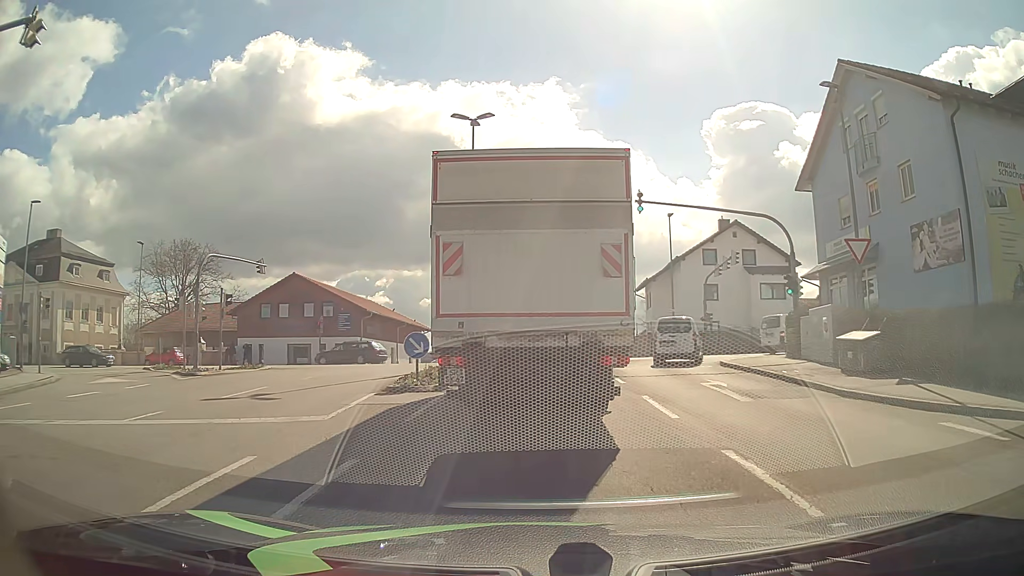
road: tertiary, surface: asphalt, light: Day
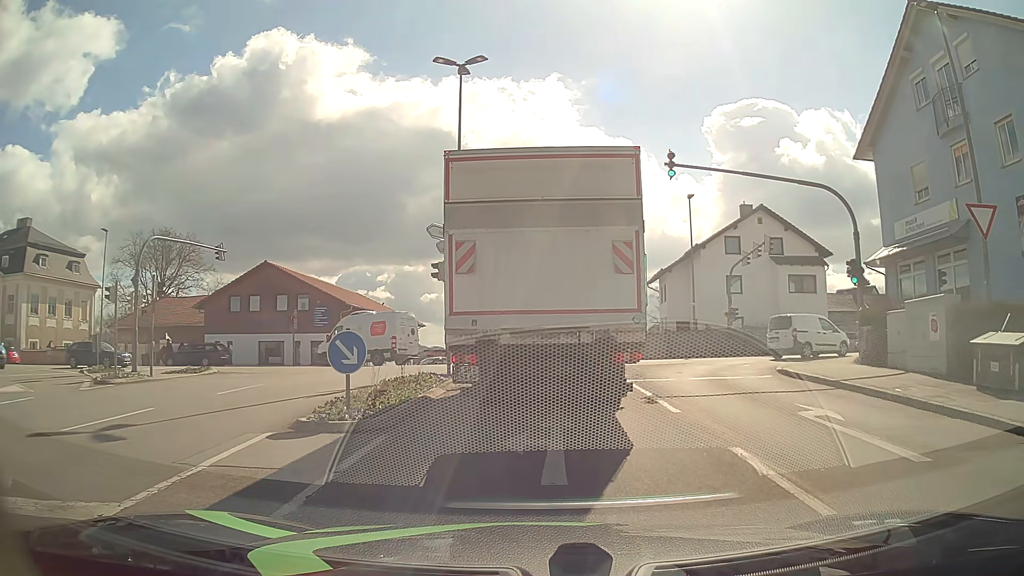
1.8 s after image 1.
(-0.1, +5.8) m; -1°
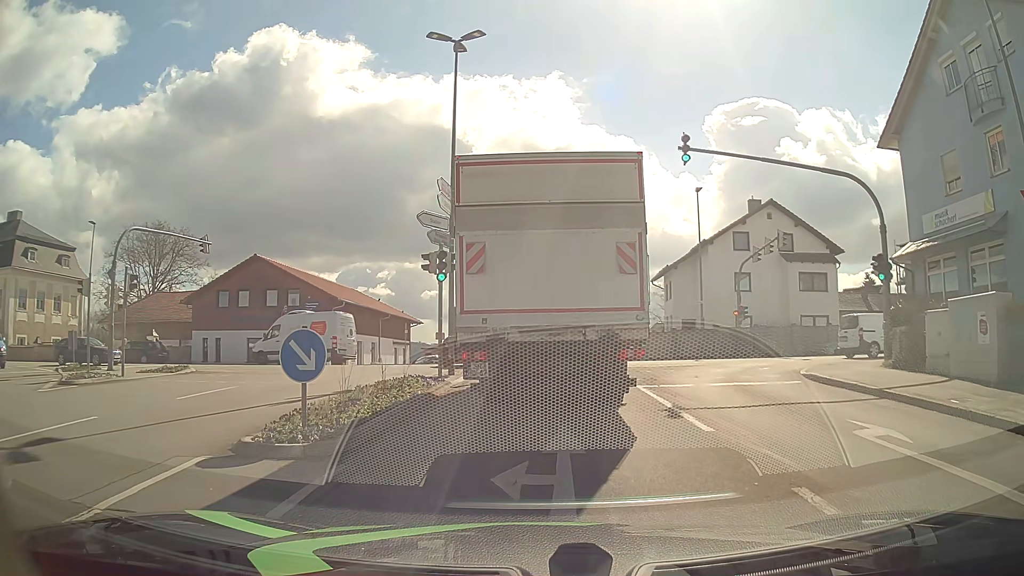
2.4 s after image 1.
(0.0, +1.9) m; -1°
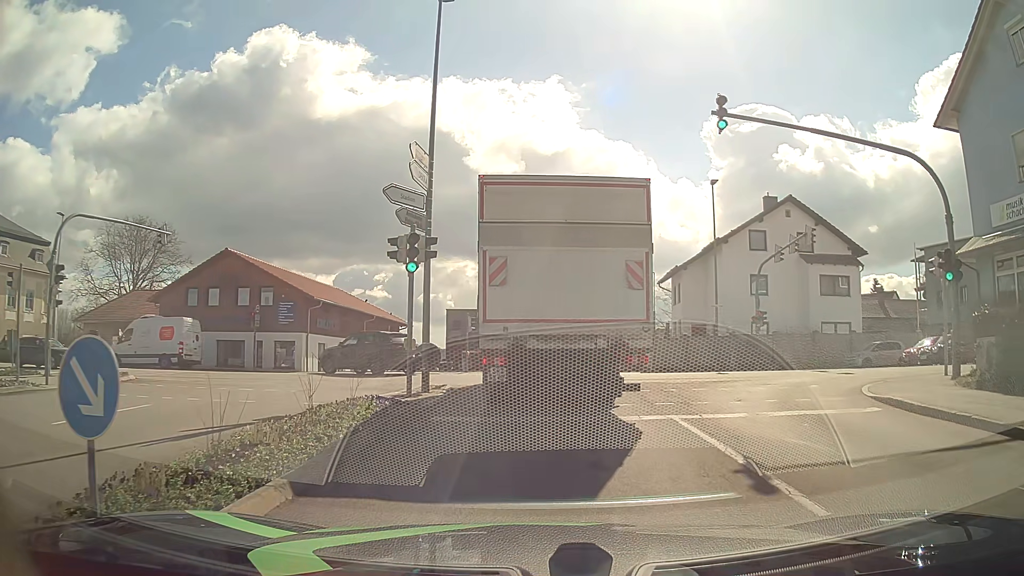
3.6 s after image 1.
(+0.1, +4.0) m; +1°
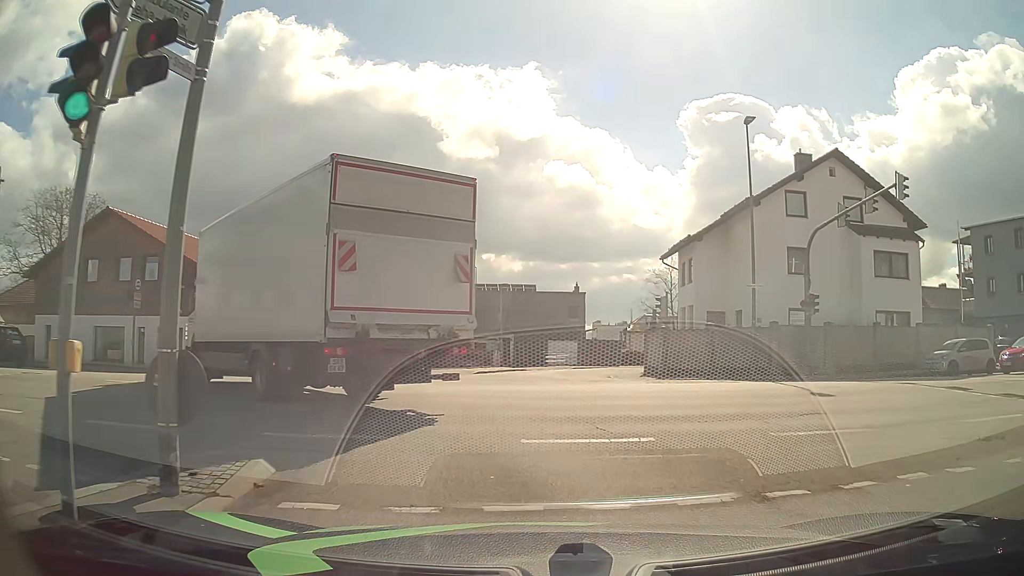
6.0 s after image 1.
(+0.2, +10.3) m; +2°
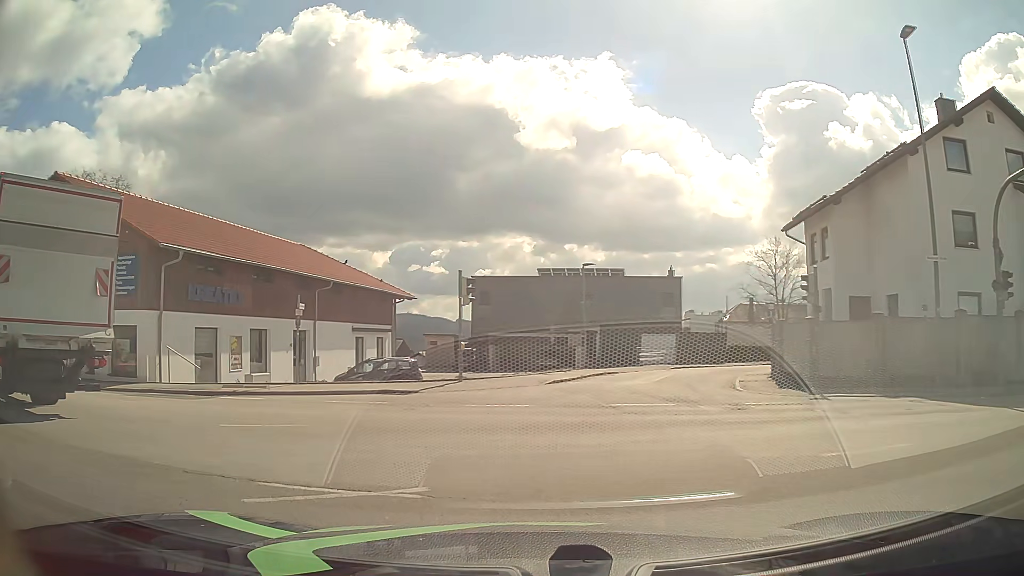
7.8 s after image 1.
(-0.1, +8.6) m; -7°
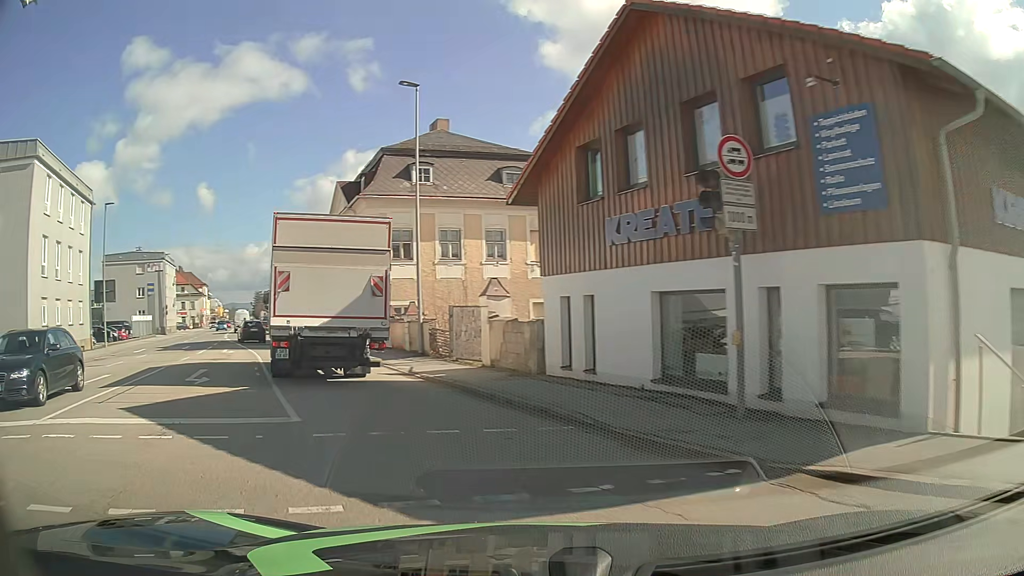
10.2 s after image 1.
(-6.6, +11.1) m; -60°
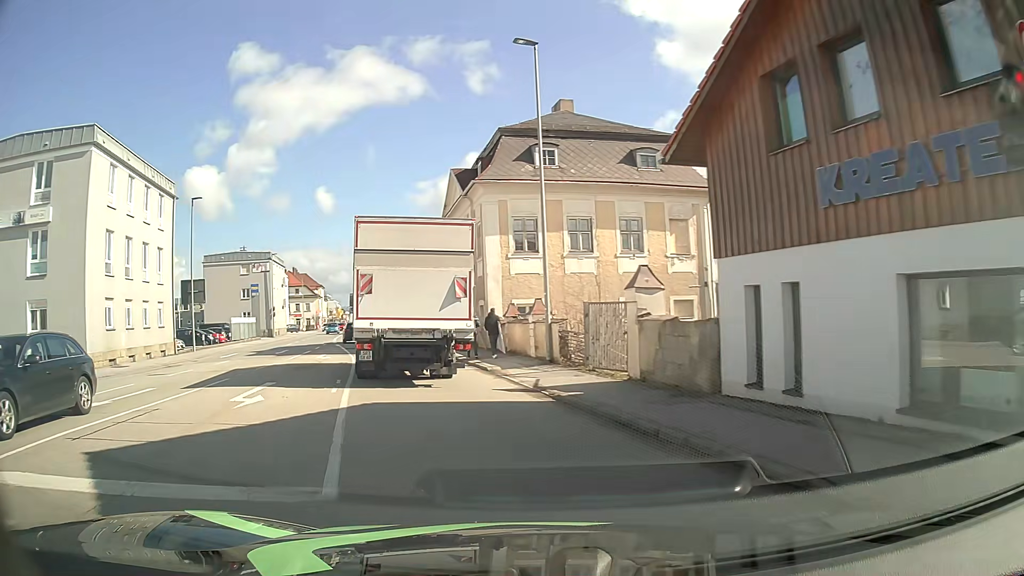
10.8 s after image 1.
(-0.4, +4.3) m; -11°
(-1, +10) (-3, +20) (-6, +29) (-8, +39) (-10, +49) (-12, +59) (-15, +68) (-17, +78) (-19, +88) (-22, +98) m
